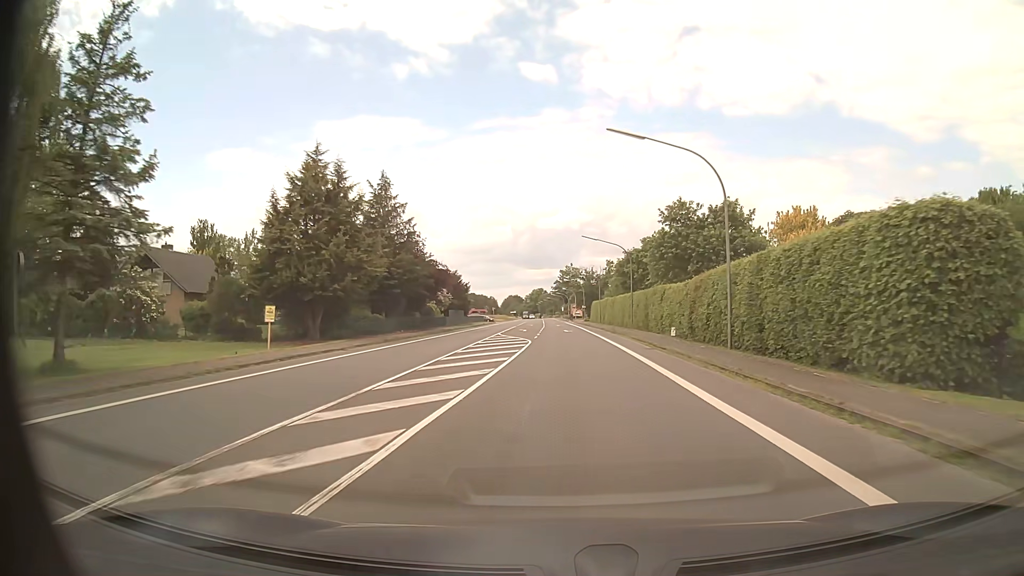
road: primary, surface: asphalt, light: Day
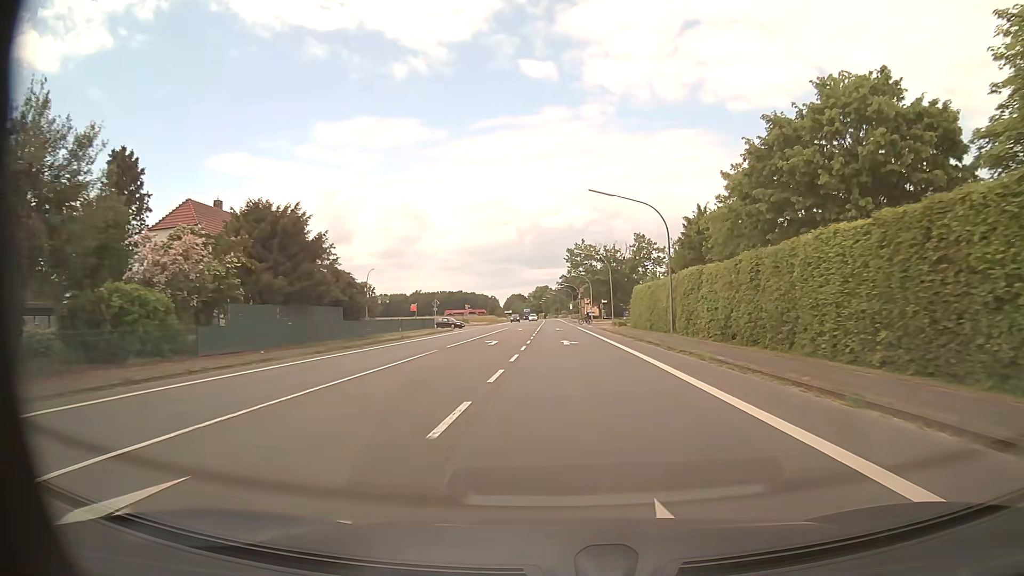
(+0.2, +55.4) m; 0°
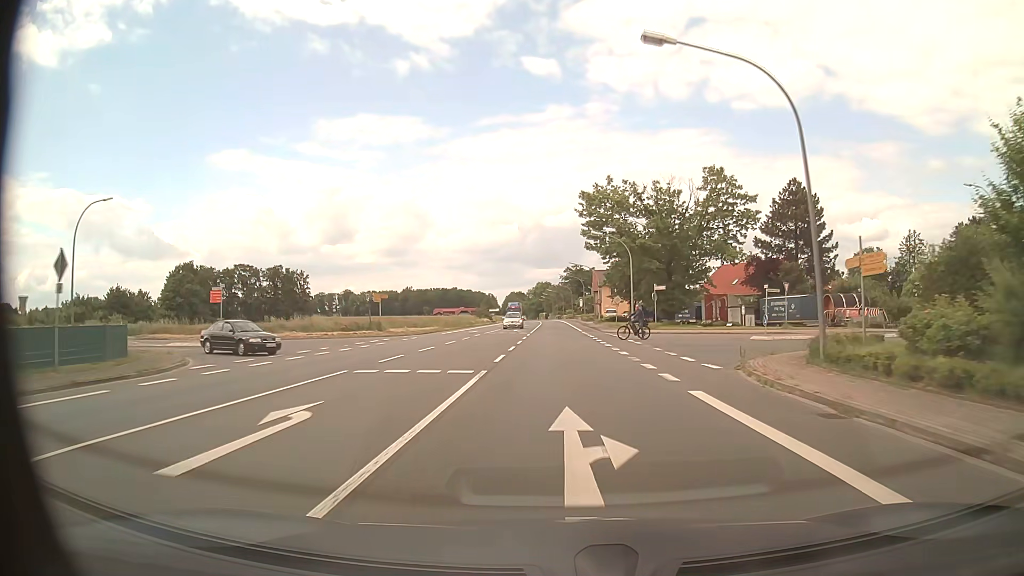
(-0.1, +55.5) m; 0°
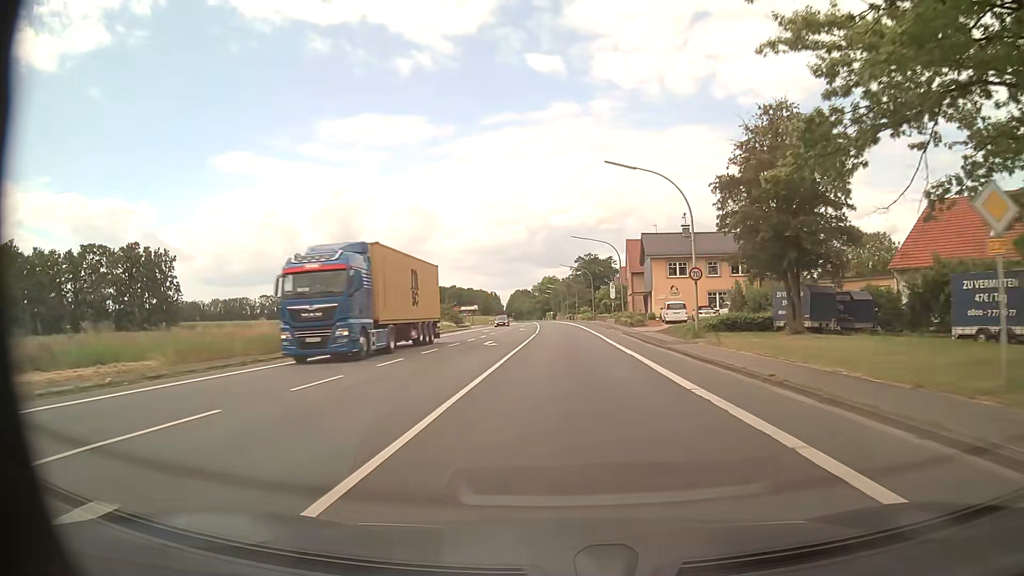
(-0.3, +55.4) m; -1°
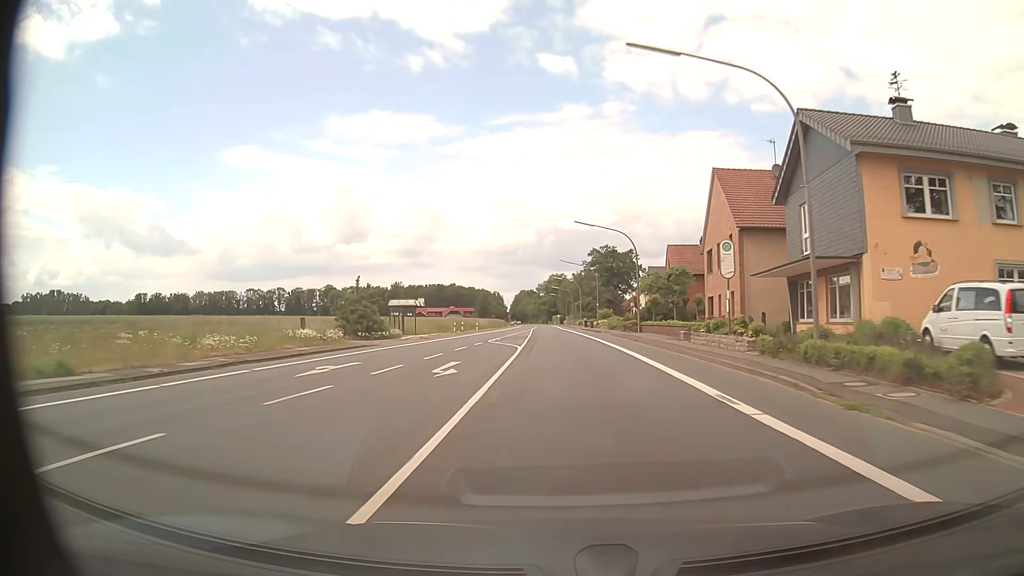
(-0.2, +44.3) m; -1°
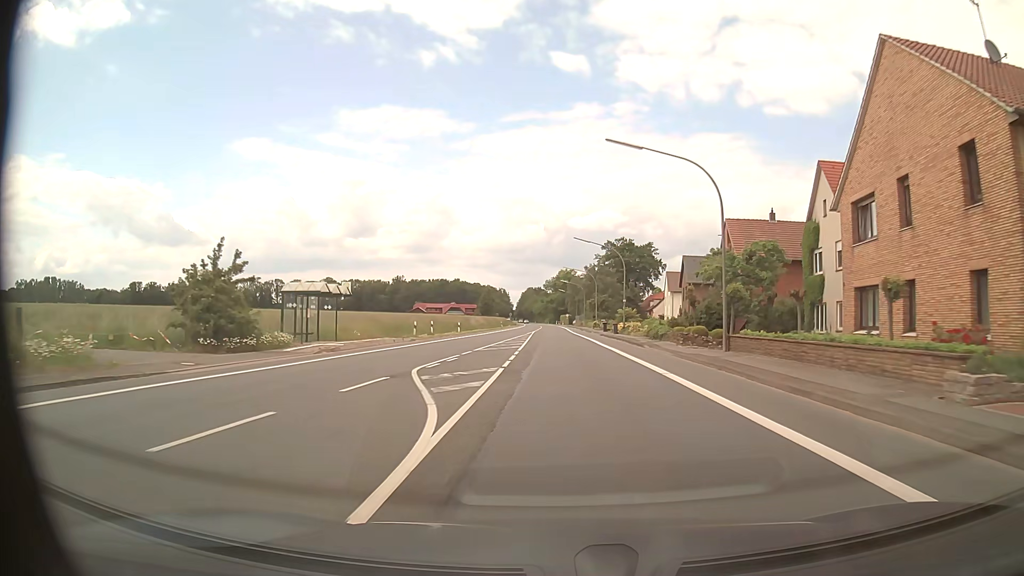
(-0.2, +22.1) m; -1°
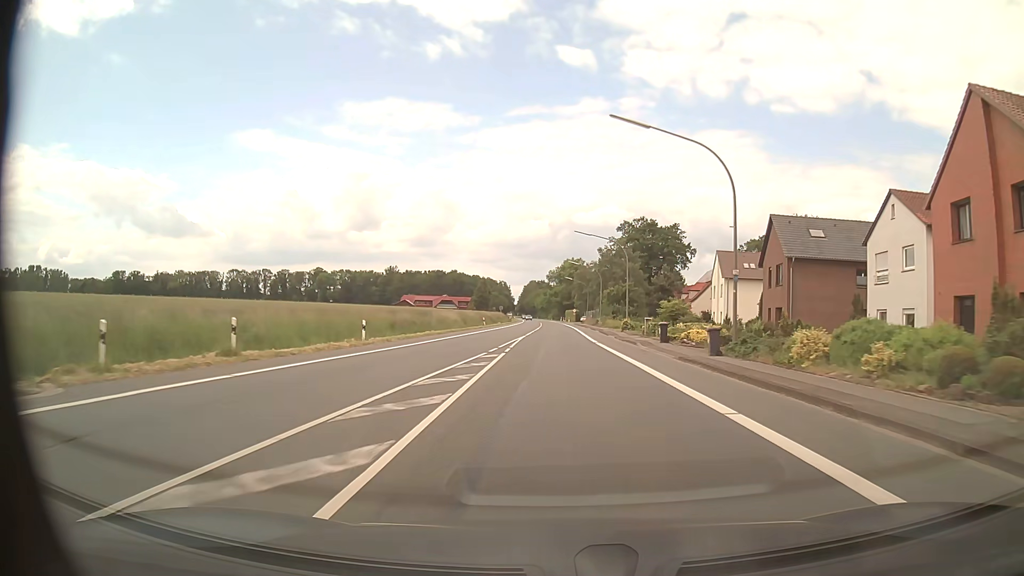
(-0.2, +33.3) m; 0°
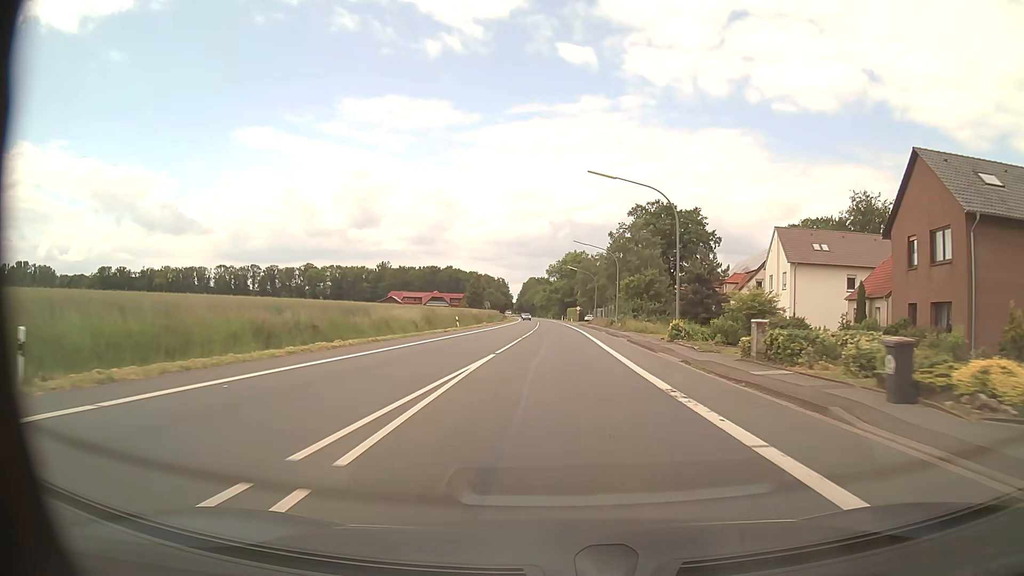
(0.0, +22.2) m; 0°
(0, +10) (0, +20) (0, +30) (0, +40) (0, +50) (0, +60) (0, +70) (0, +80) (-1, +90) (-1, +100) m
